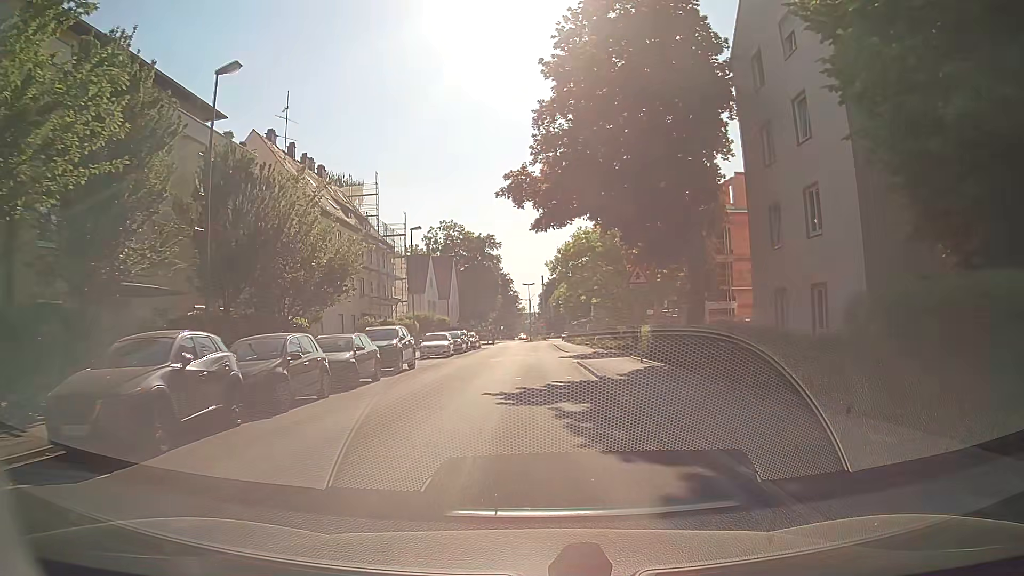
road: residential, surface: asphalt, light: Day
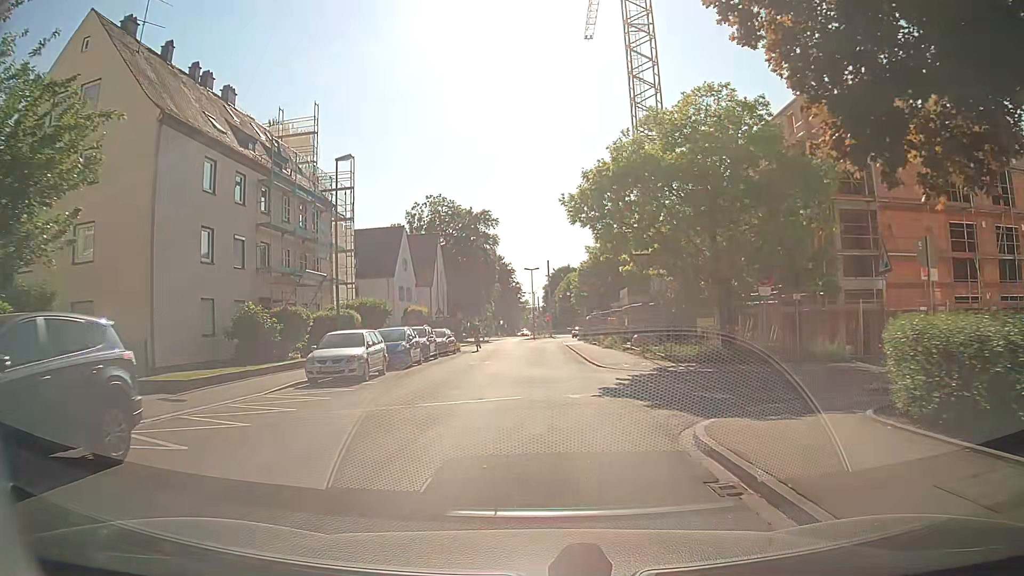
(0.0, +19.5) m; 0°
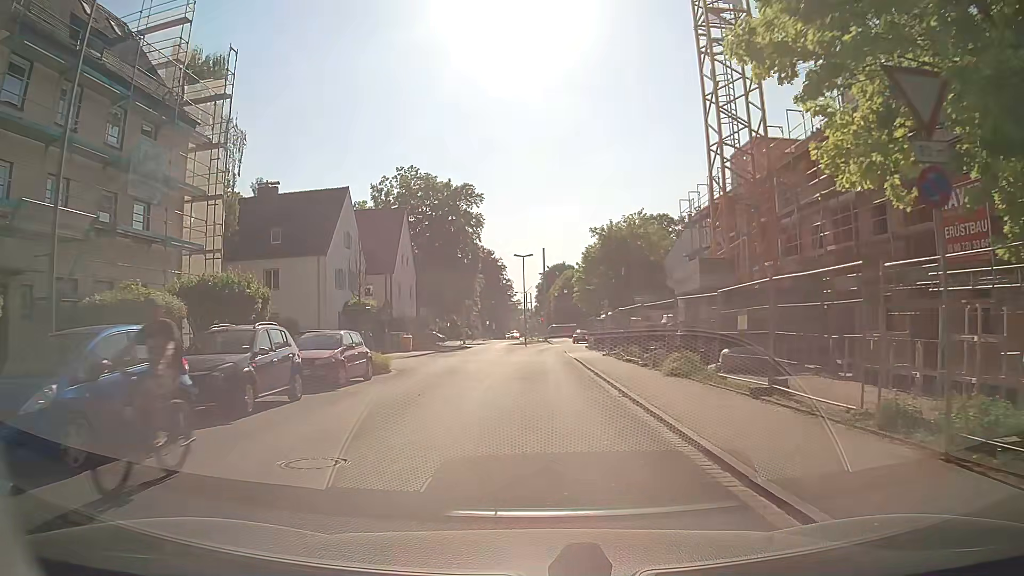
(+0.2, +18.4) m; +2°
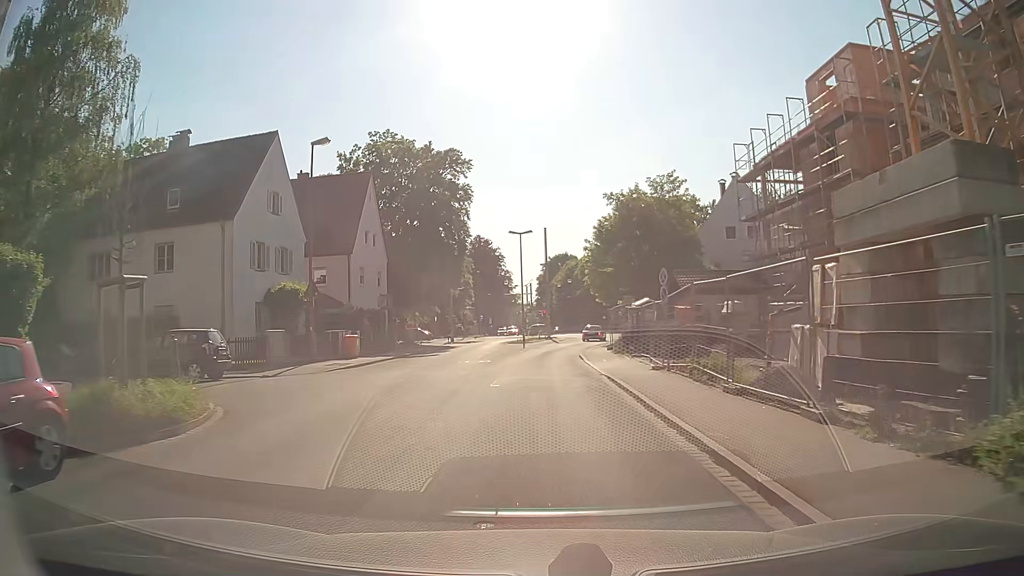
(-0.1, +13.8) m; -1°
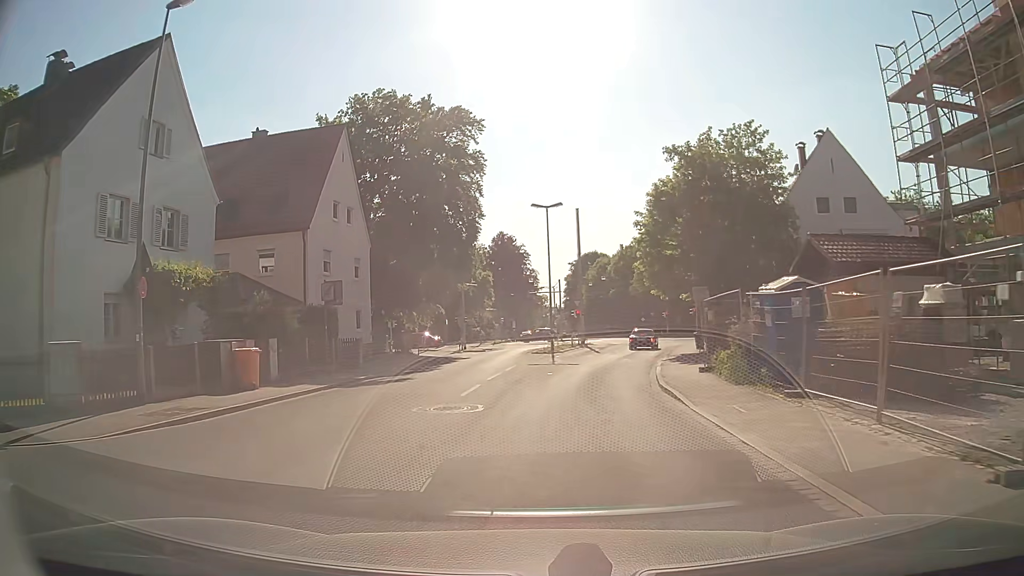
(-0.1, +14.0) m; -2°
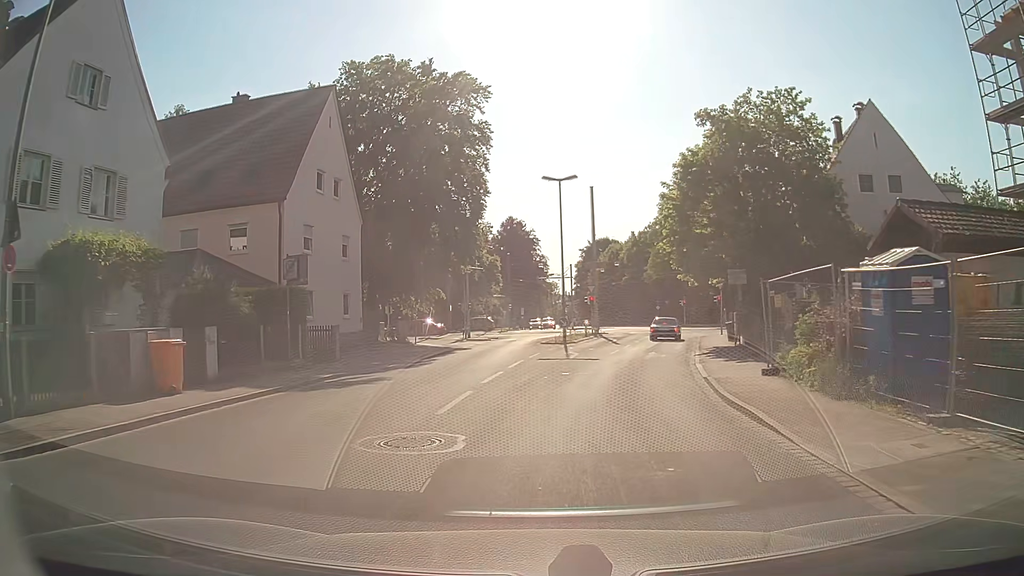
(0.0, +4.6) m; 0°
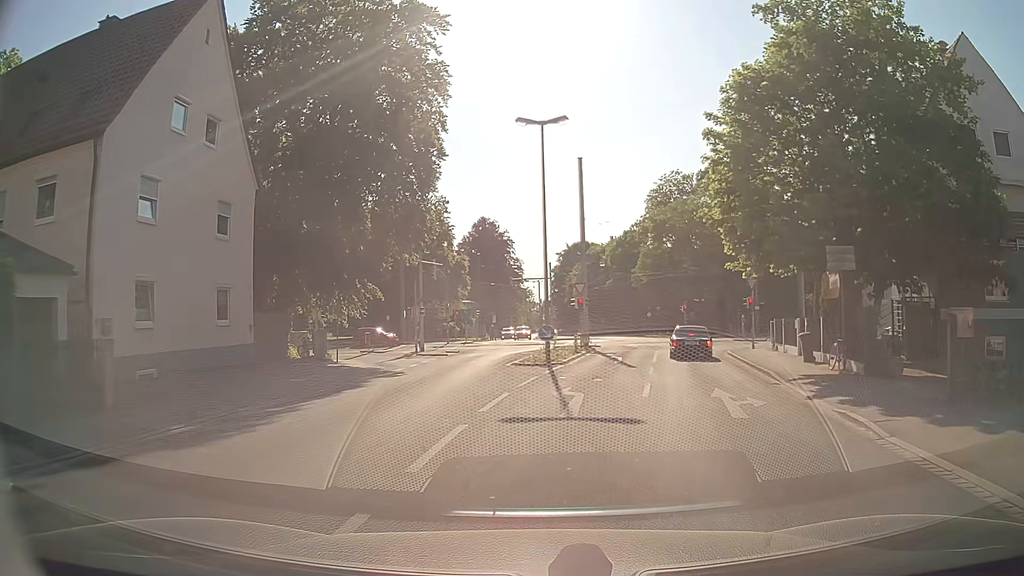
(+0.1, +12.2) m; +2°
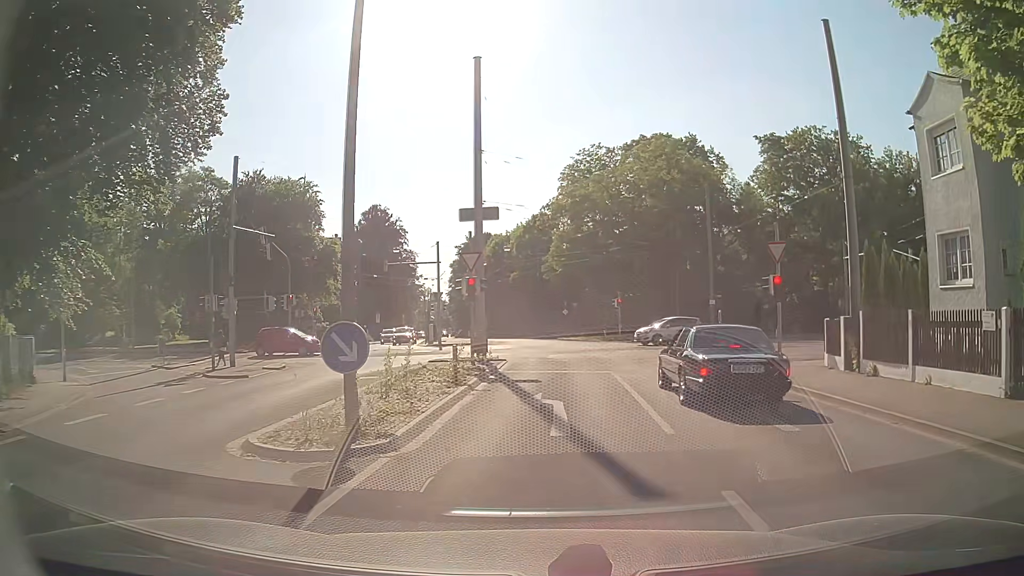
(+1.2, +16.5) m; +9°
